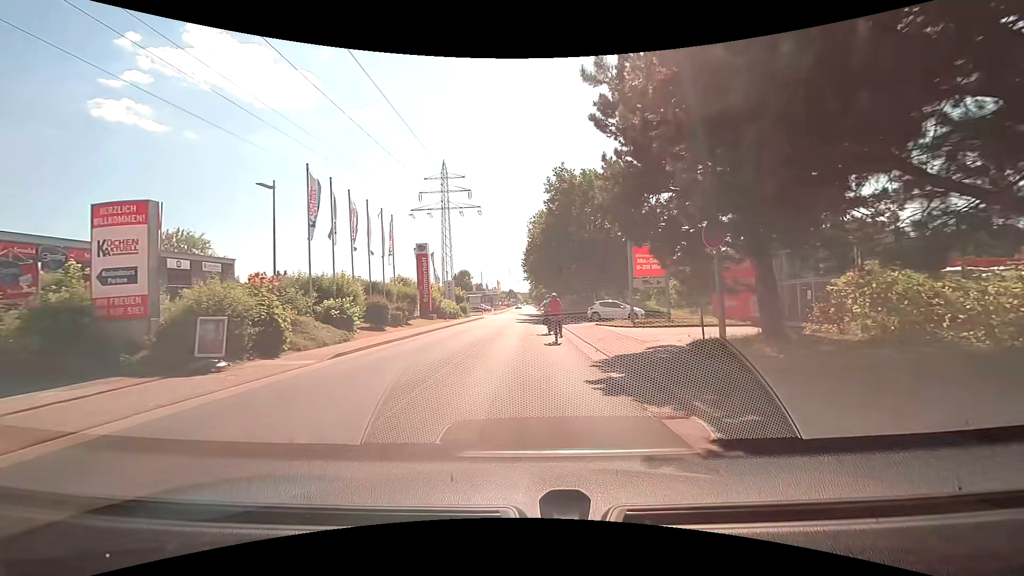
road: residential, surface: asphalt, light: Day
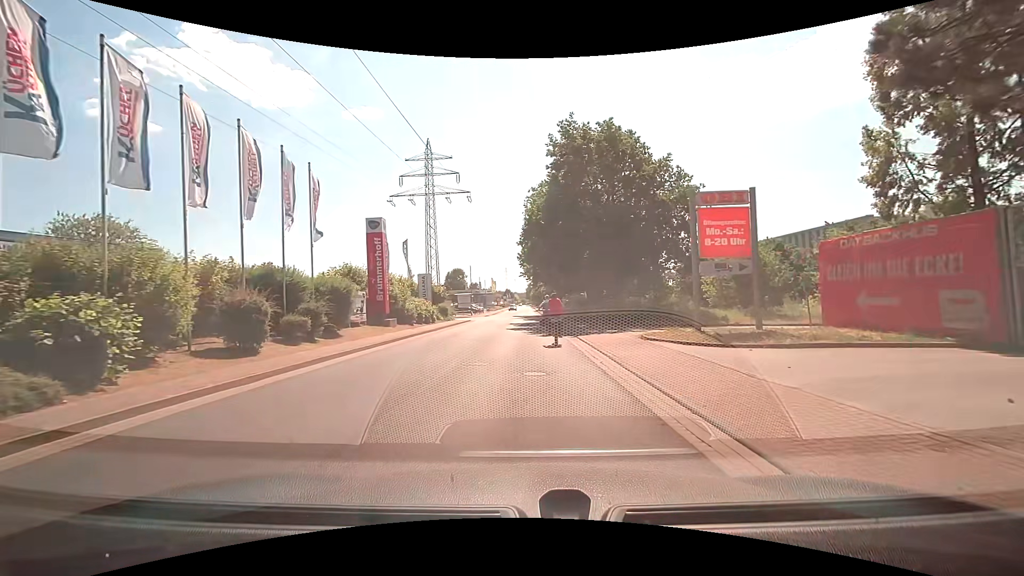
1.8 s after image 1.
(+0.1, +12.1) m; 0°
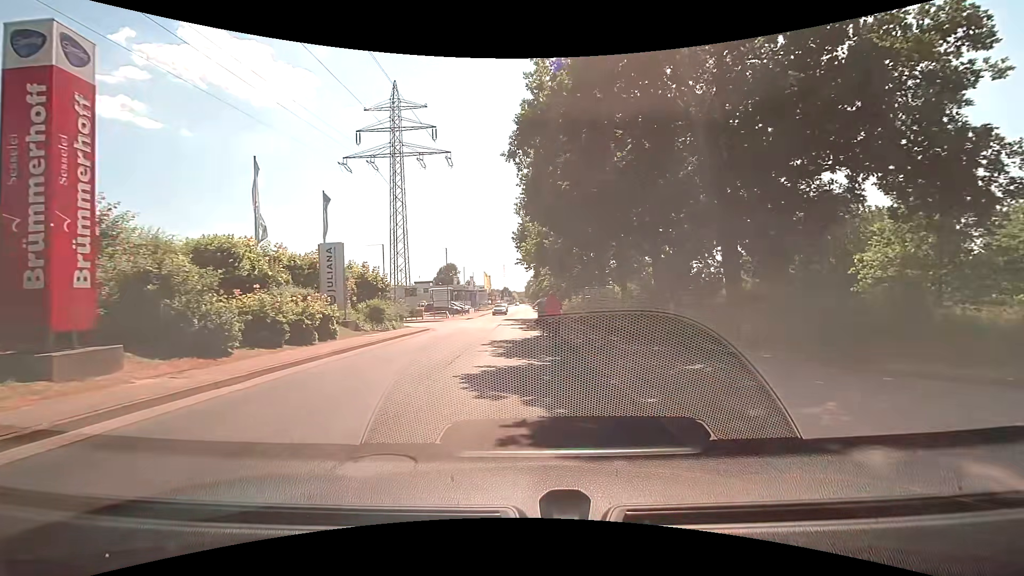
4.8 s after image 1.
(+0.2, +20.1) m; +1°
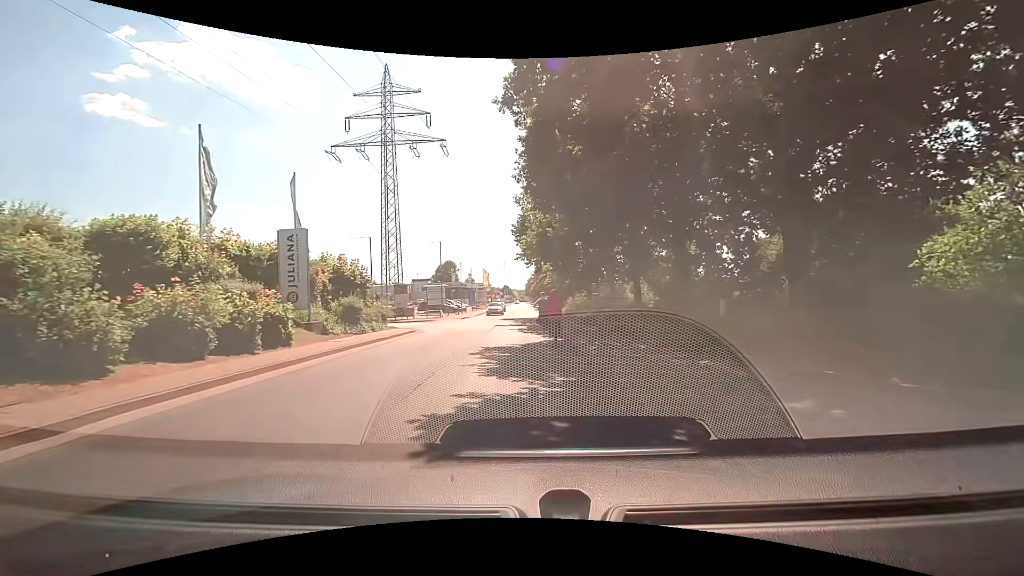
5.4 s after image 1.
(0.0, +3.7) m; 0°
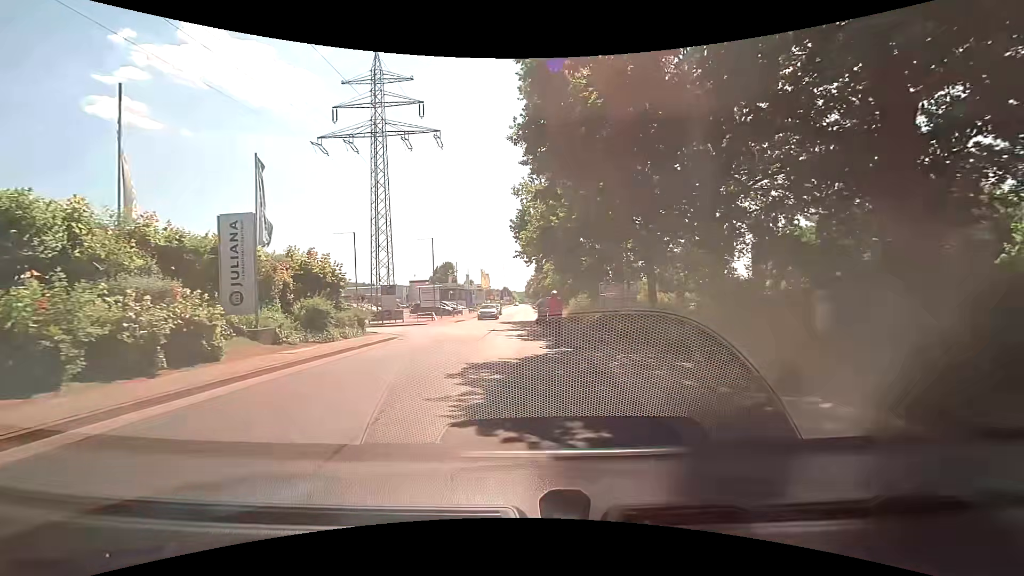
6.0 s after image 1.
(0.0, +3.6) m; +1°
